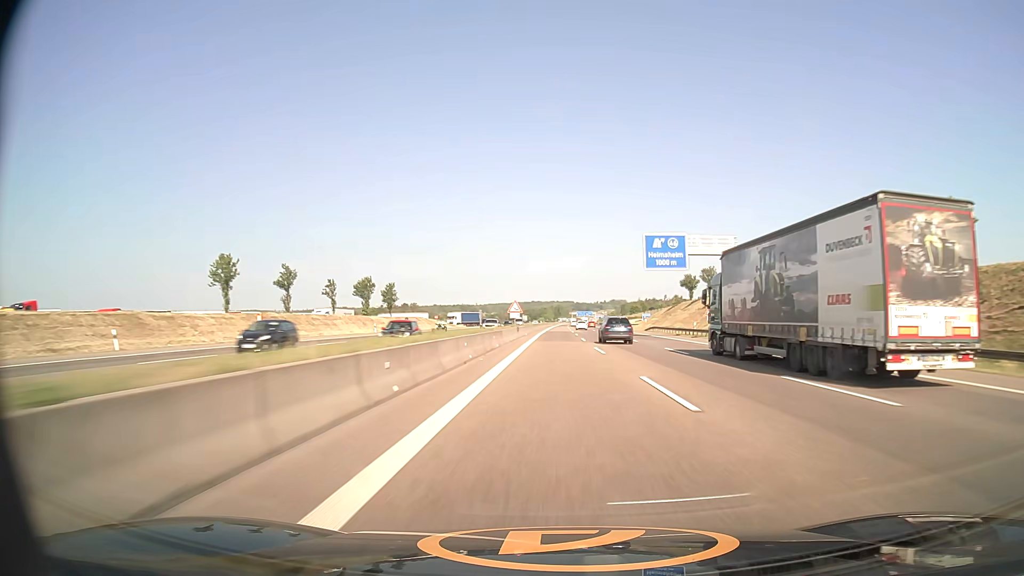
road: motorway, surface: asphalt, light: Day
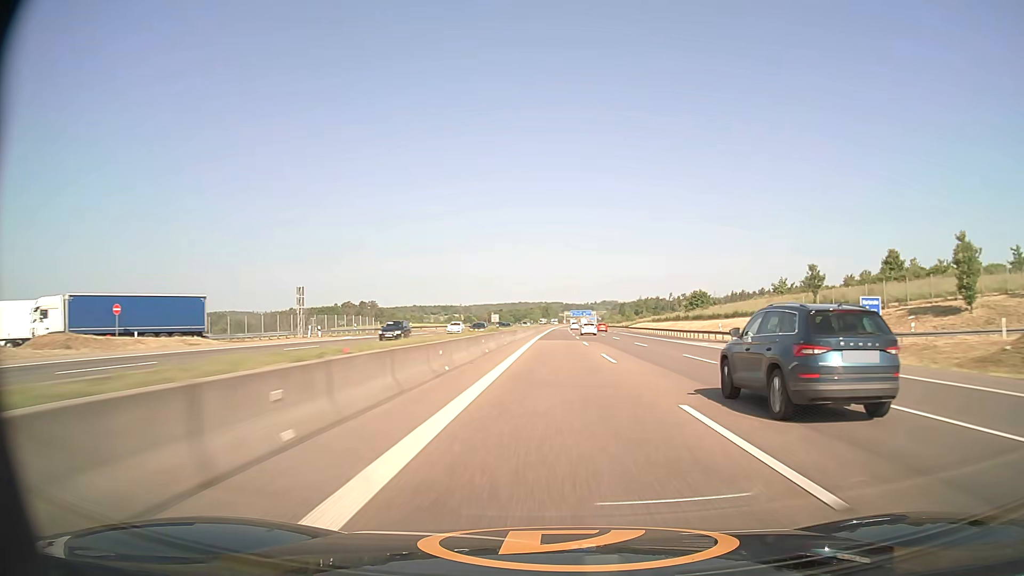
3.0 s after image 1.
(+1.2, +130.7) m; +1°
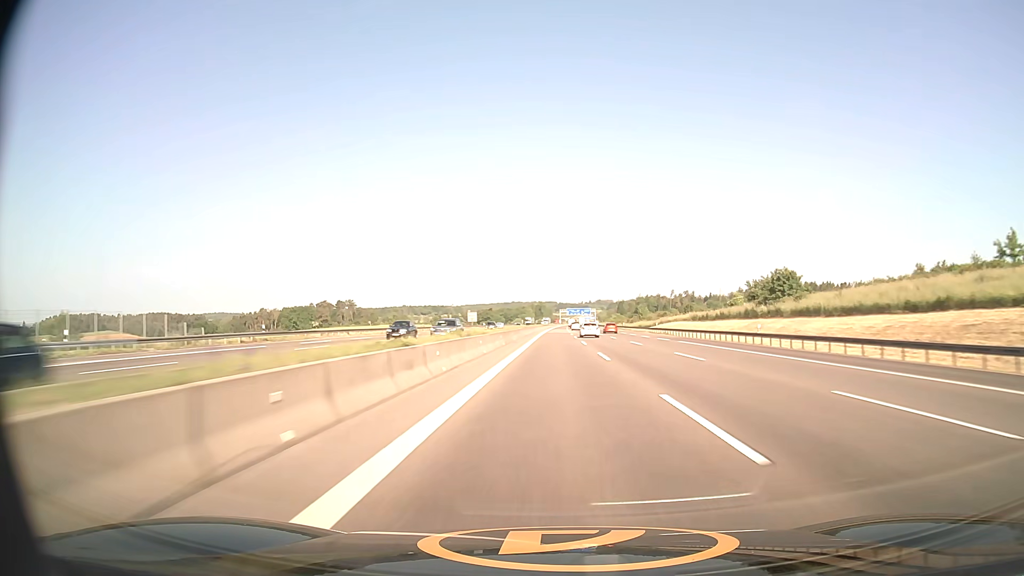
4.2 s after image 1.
(+0.2, +52.4) m; 0°
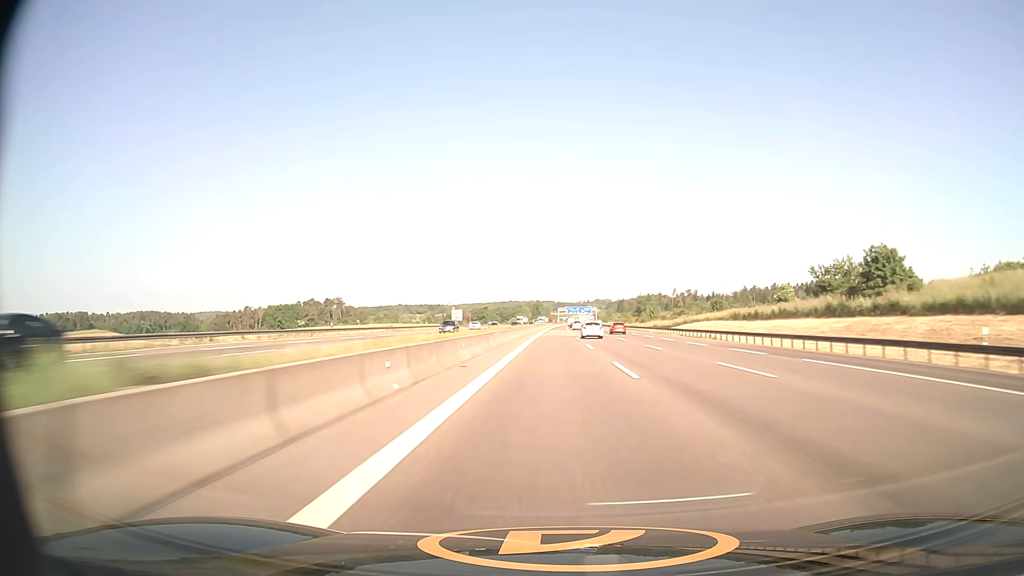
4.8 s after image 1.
(+0.1, +26.3) m; 0°
(0, +10) (0, +20) (0, +30) (0, +40) (0, +50) (0, +60) (0, +70) (0, +80) (+1, +90) (+1, +100) m
